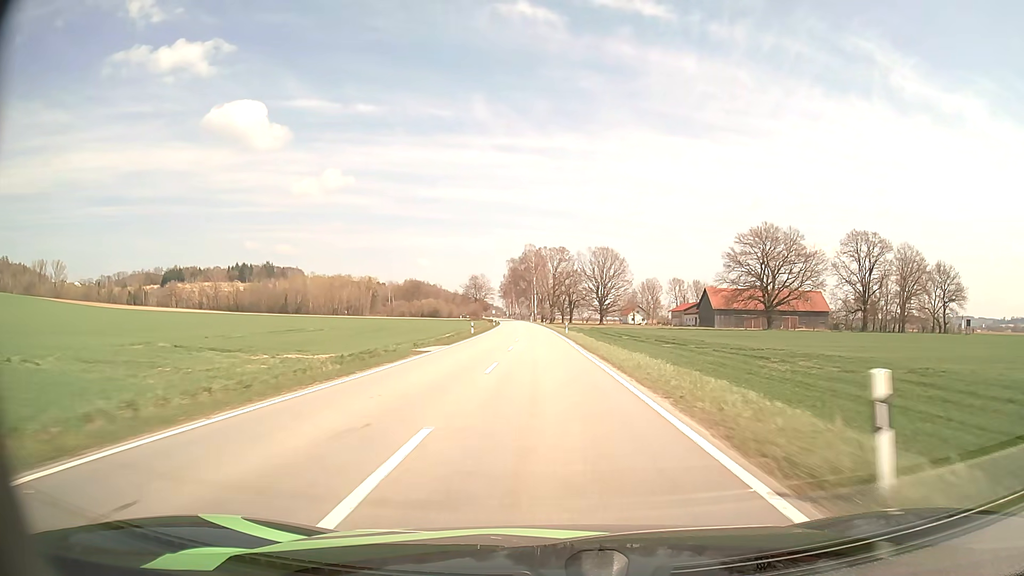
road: tertiary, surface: asphalt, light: Day
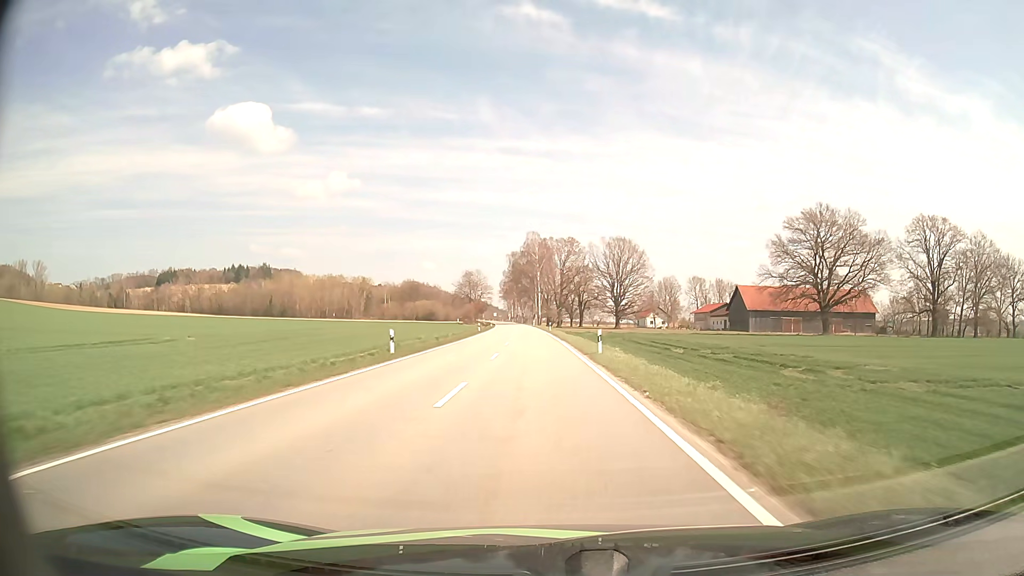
(-0.2, +31.1) m; -1°
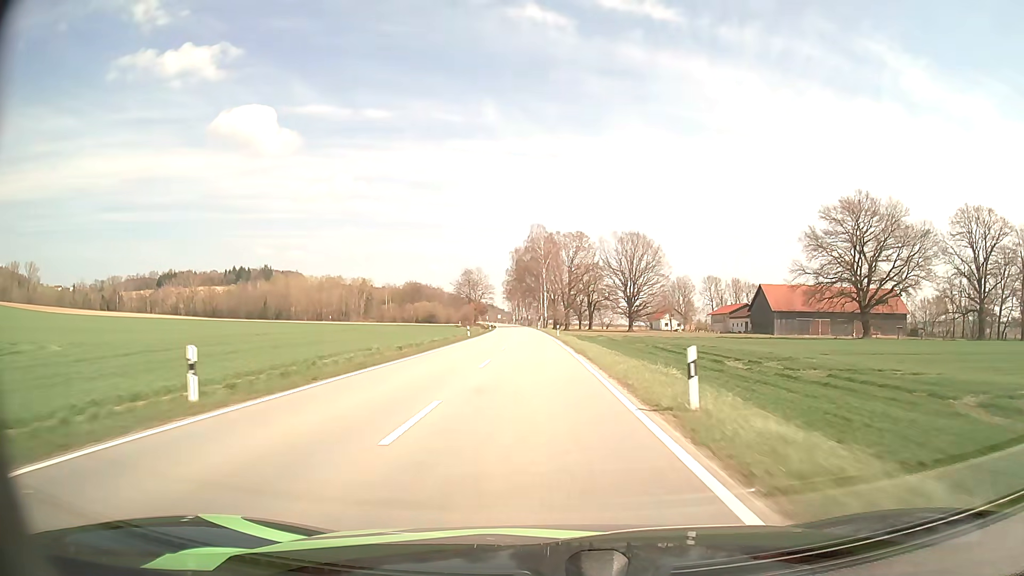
(-0.1, +15.6) m; -1°
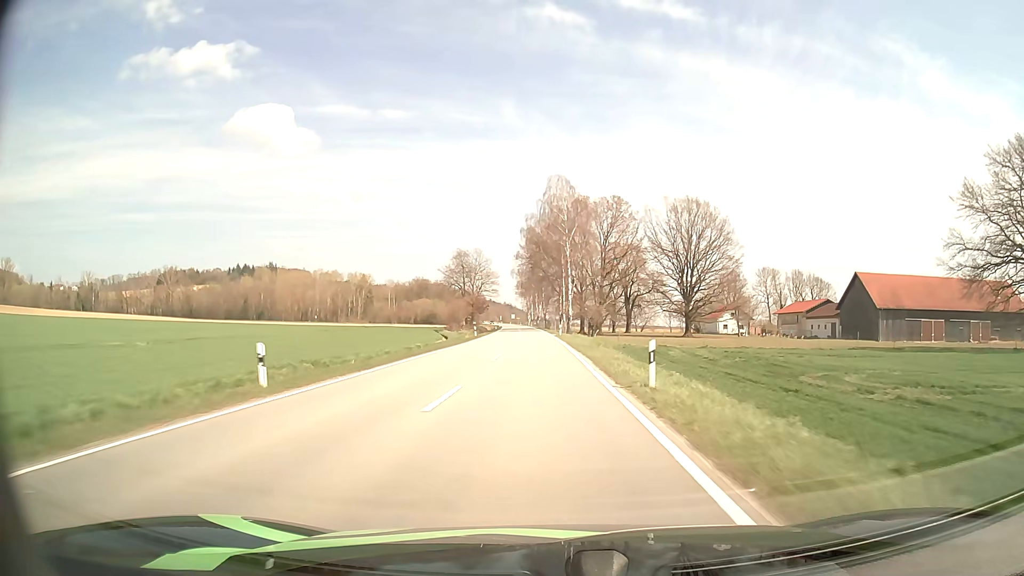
(-0.8, +46.8) m; -2°
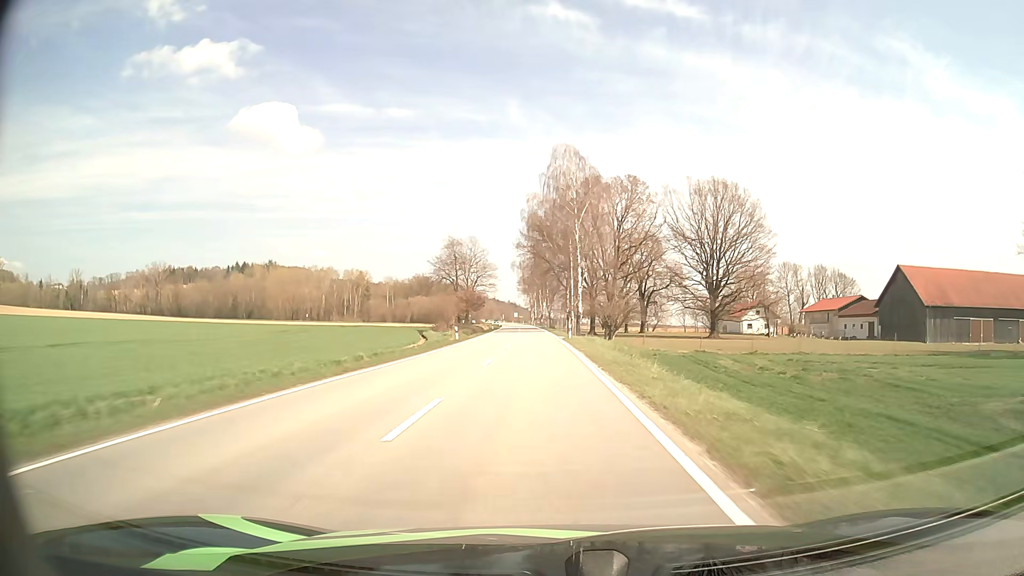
(-0.1, +15.7) m; 0°
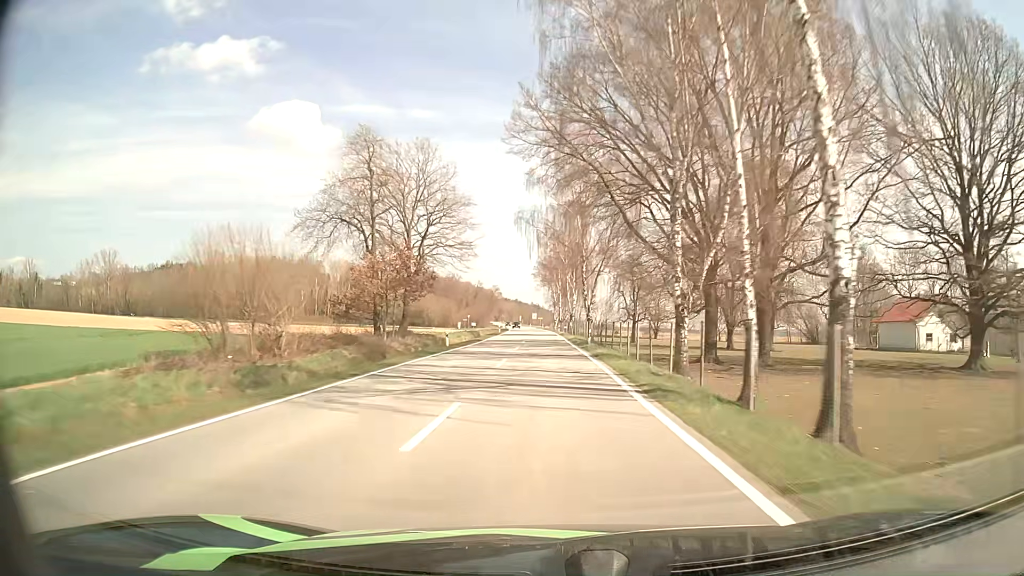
(-1.3, +62.4) m; -2°
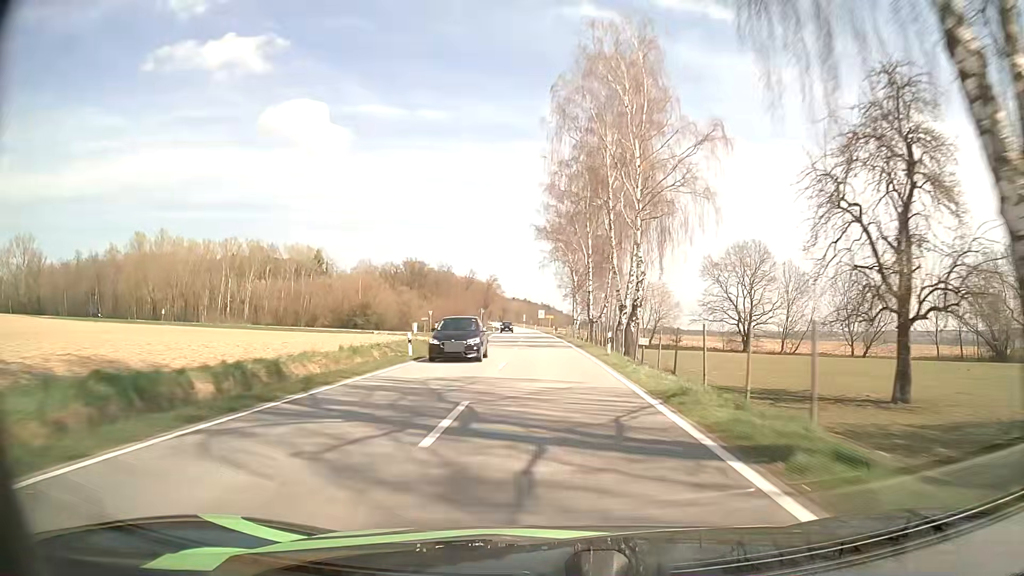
(-0.5, +62.6) m; -1°
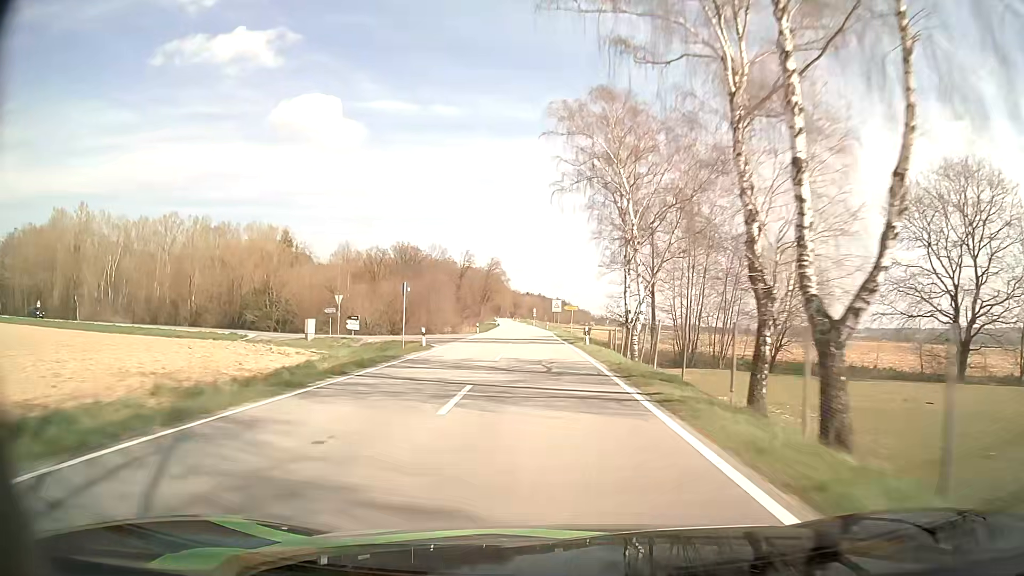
(-0.2, +47.2) m; -1°
(0, +10) (0, +20) (0, +30) (0, +40) (-1, +50) (-1, +60) (-1, +70) (-2, +80) (-2, +90) (-3, +100) m
